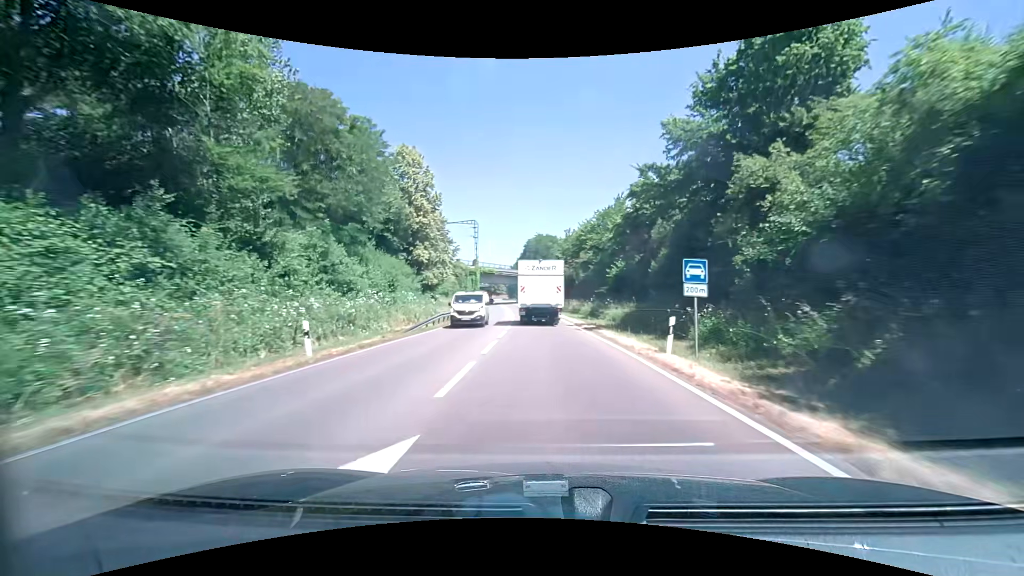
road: primary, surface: asphalt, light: Day
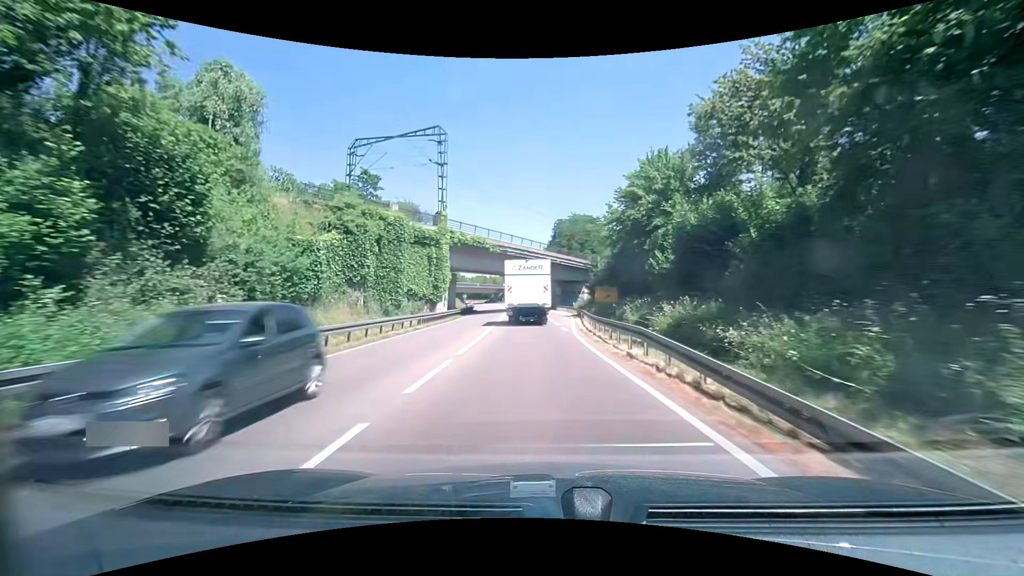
(-1.6, +54.9) m; -3°
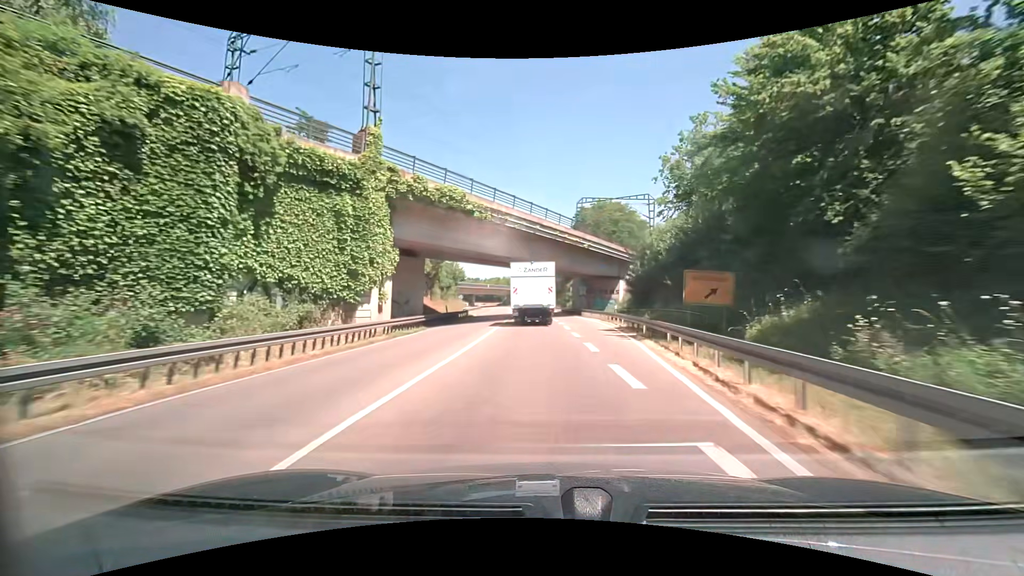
(-0.3, +21.7) m; -2°
(0, +10) (0, +20) (-1, +30) (-1, +40) (-1, +50) (-2, +60) (-2, +70) (-3, +80) (-4, +90) (-4, +100) m
